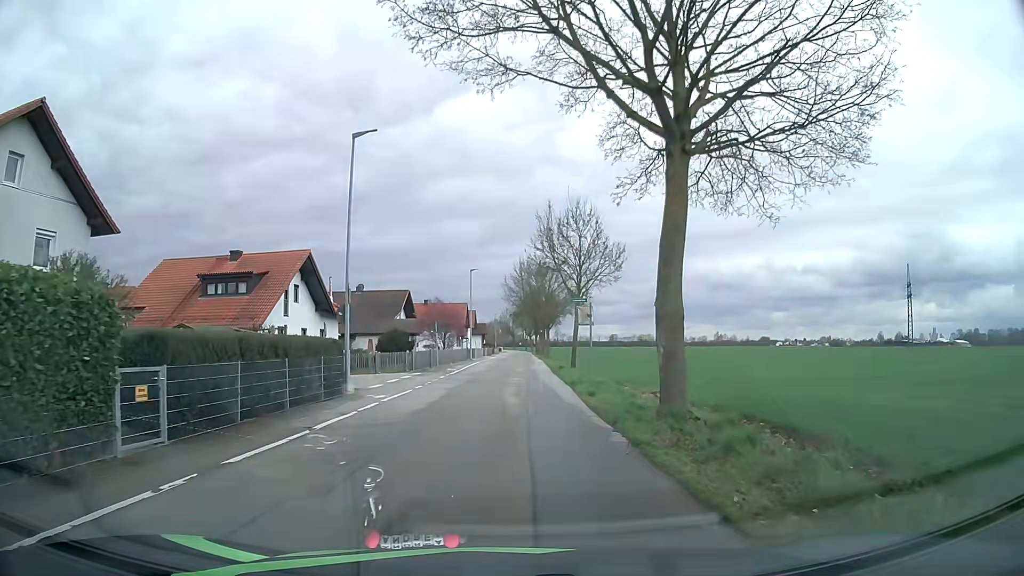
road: unclassified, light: Day
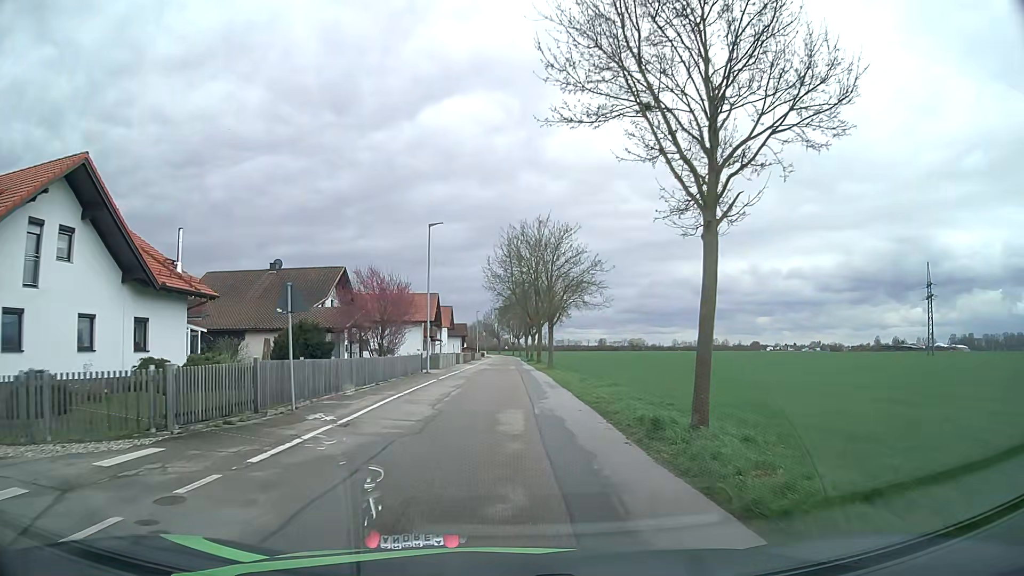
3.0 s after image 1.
(+0.2, +24.1) m; +1°
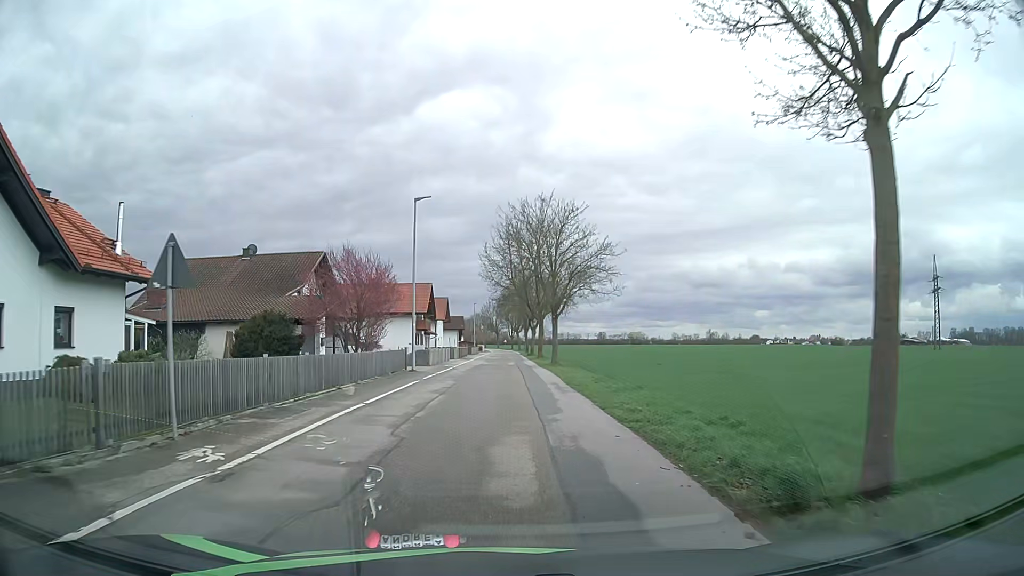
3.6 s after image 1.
(0.0, +5.2) m; 0°
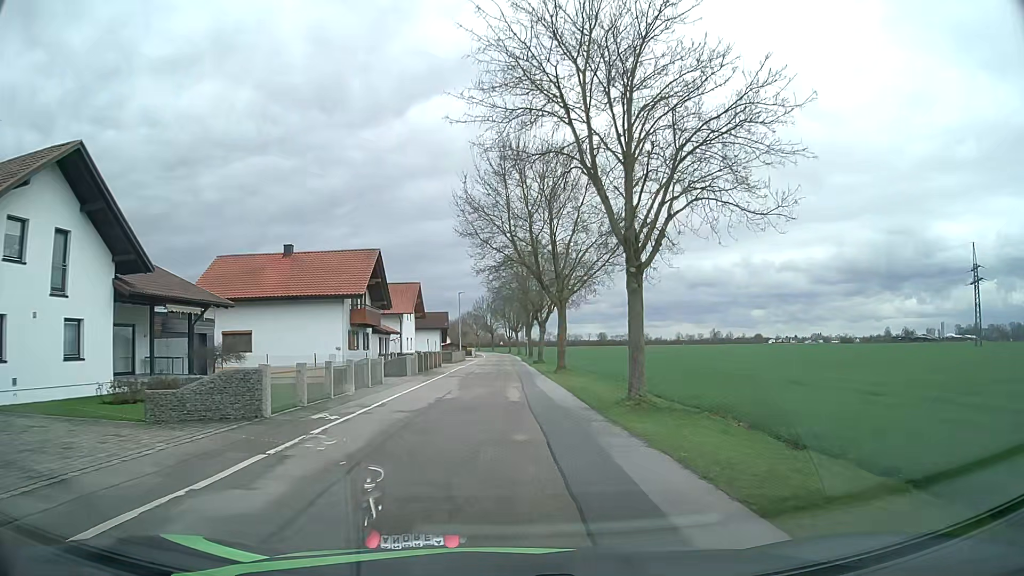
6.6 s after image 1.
(0.0, +27.2) m; 0°
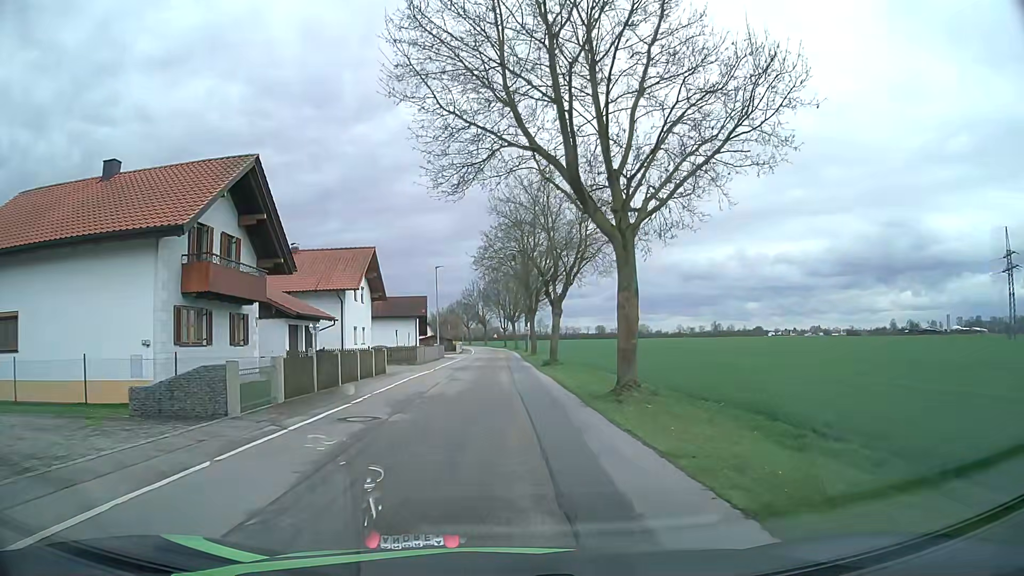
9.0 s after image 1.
(+0.1, +20.9) m; 0°
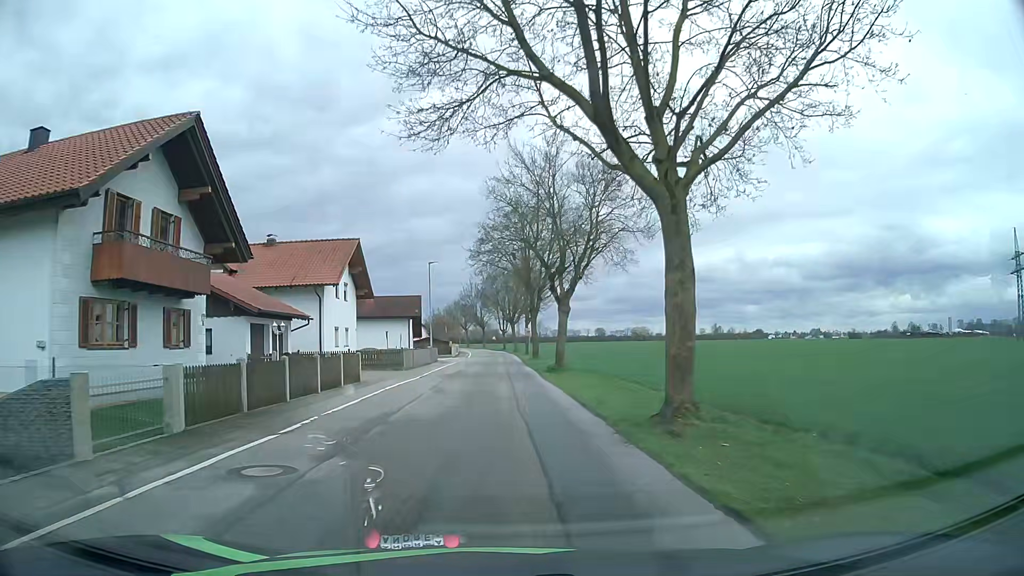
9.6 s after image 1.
(0.0, +4.8) m; +1°
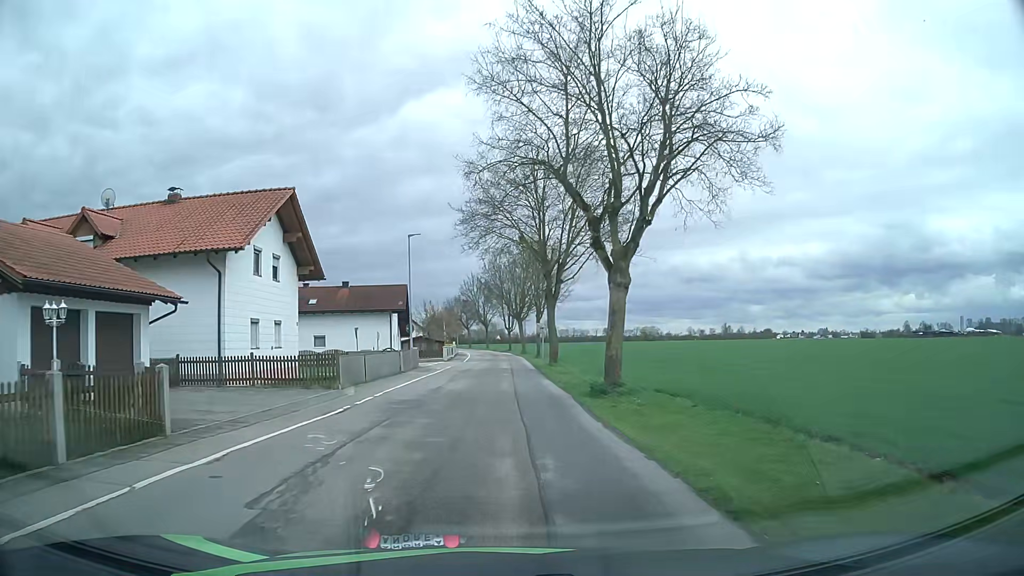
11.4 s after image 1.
(0.0, +14.2) m; +1°
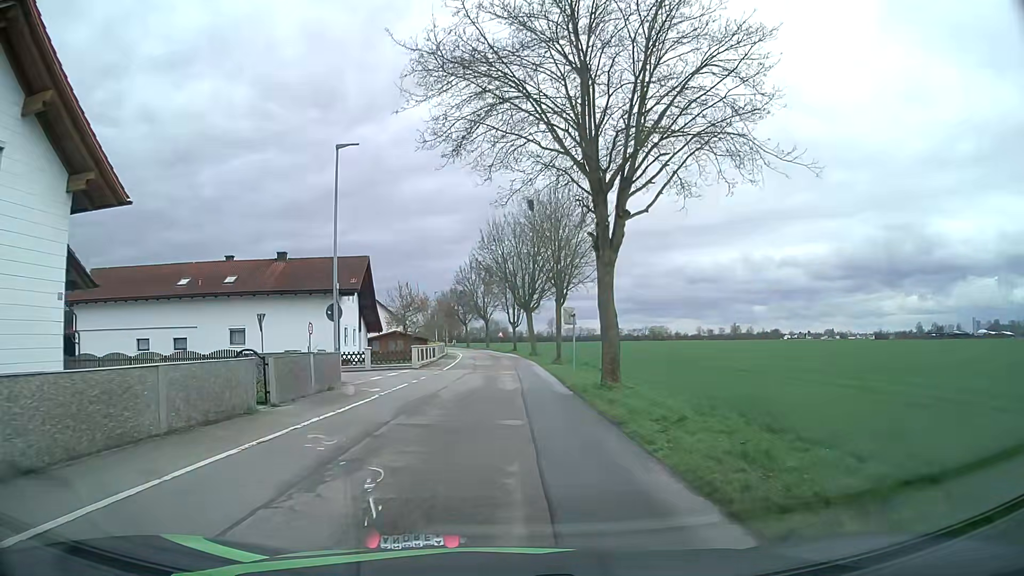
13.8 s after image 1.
(-0.4, +18.9) m; -1°
(0, +10) (0, +20) (0, +30) (0, +40) (0, +50) (-1, +60) (-2, +70) (-3, +80) (-4, +90) (-6, +100) m
